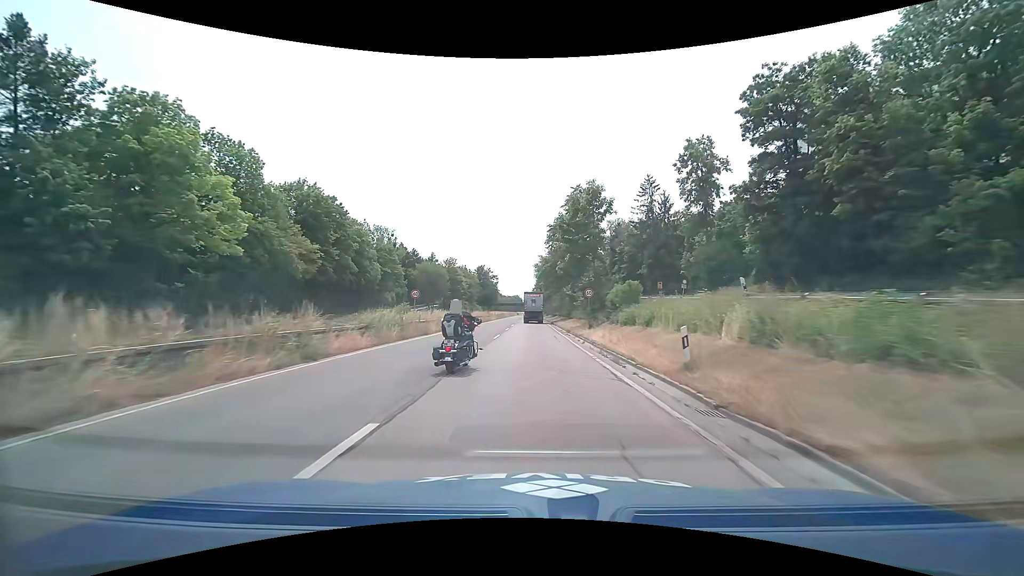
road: trunk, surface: asphalt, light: Day
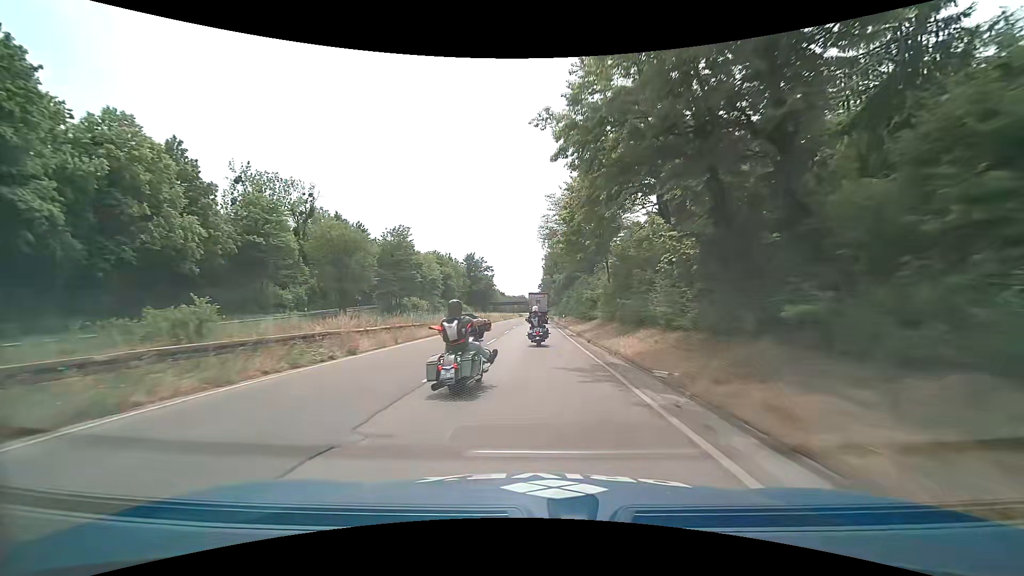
(-0.1, +52.3) m; -1°
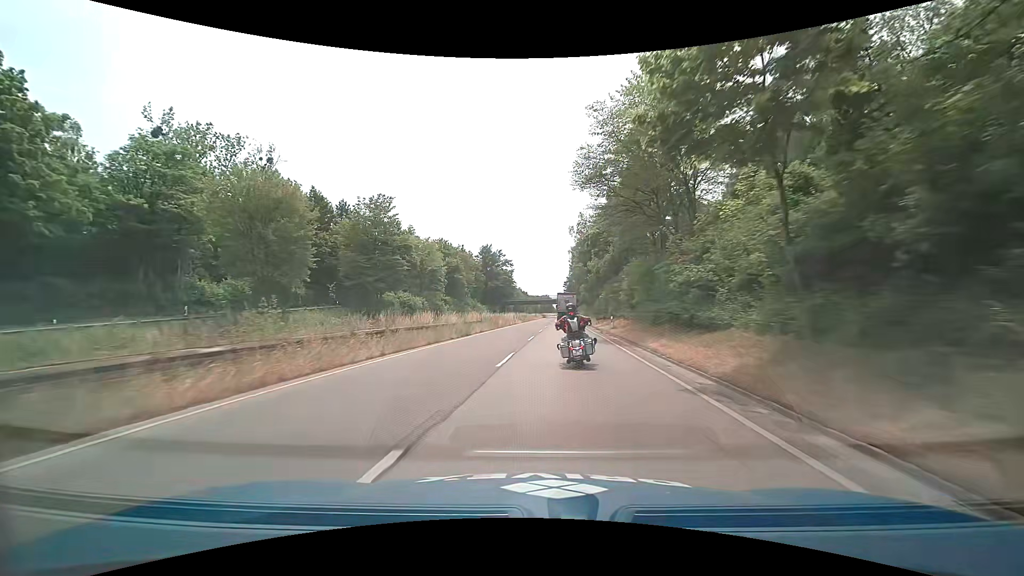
(-0.4, +21.2) m; -3°
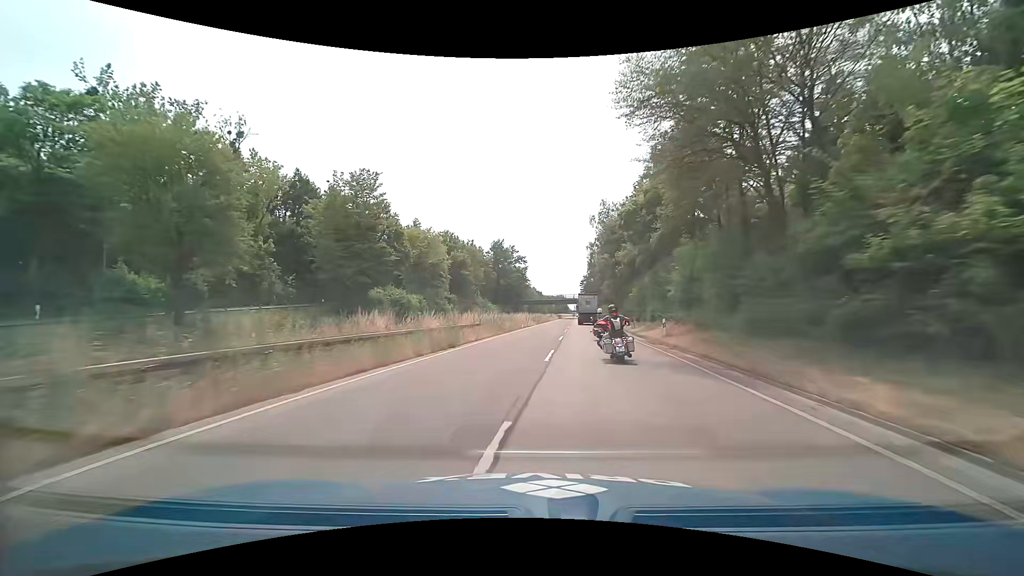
(-0.2, +10.6) m; -2°
